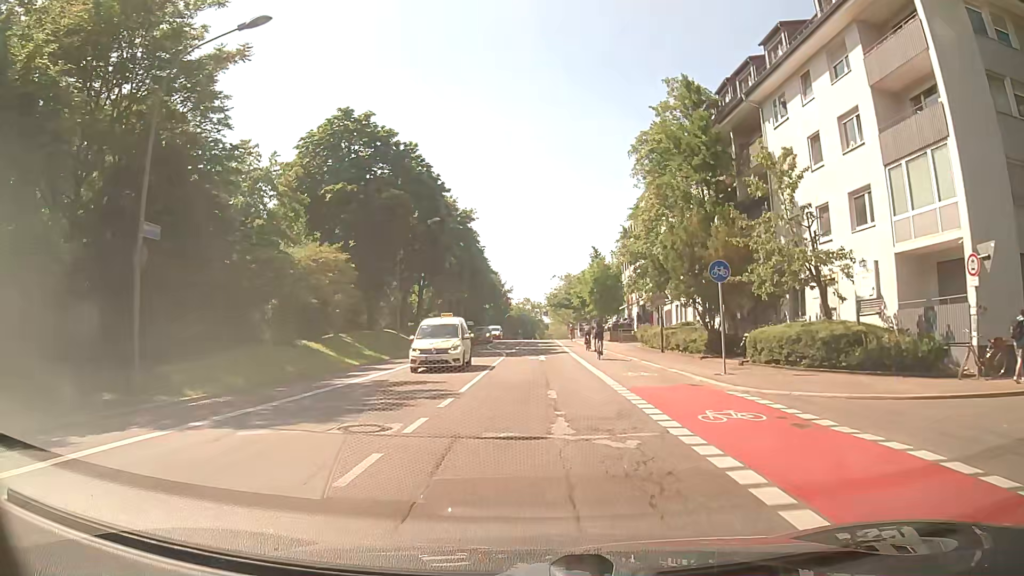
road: secondary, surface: asphalt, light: Day
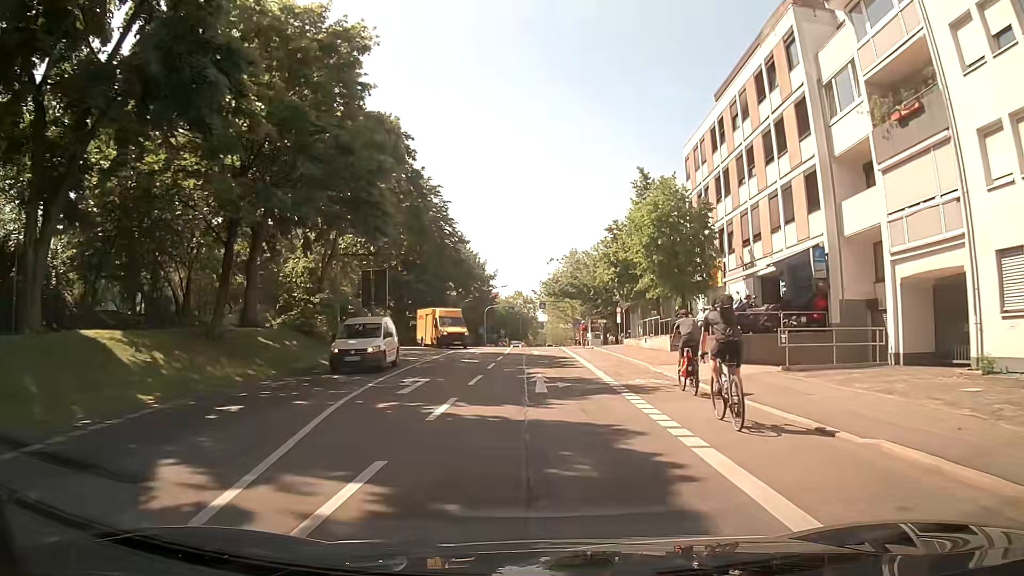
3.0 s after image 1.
(+0.3, +37.3) m; 0°
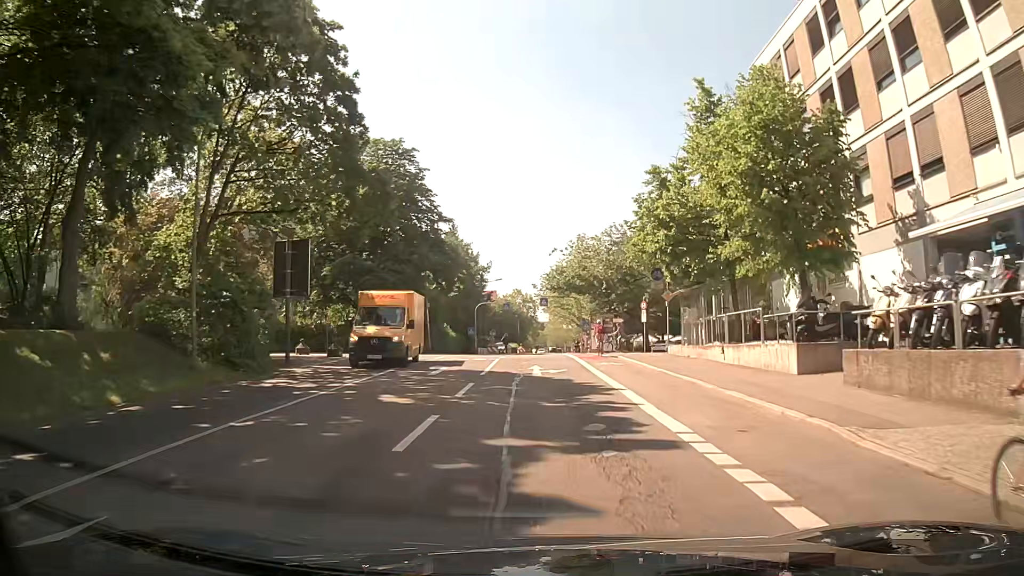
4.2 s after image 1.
(+0.1, +14.5) m; +1°
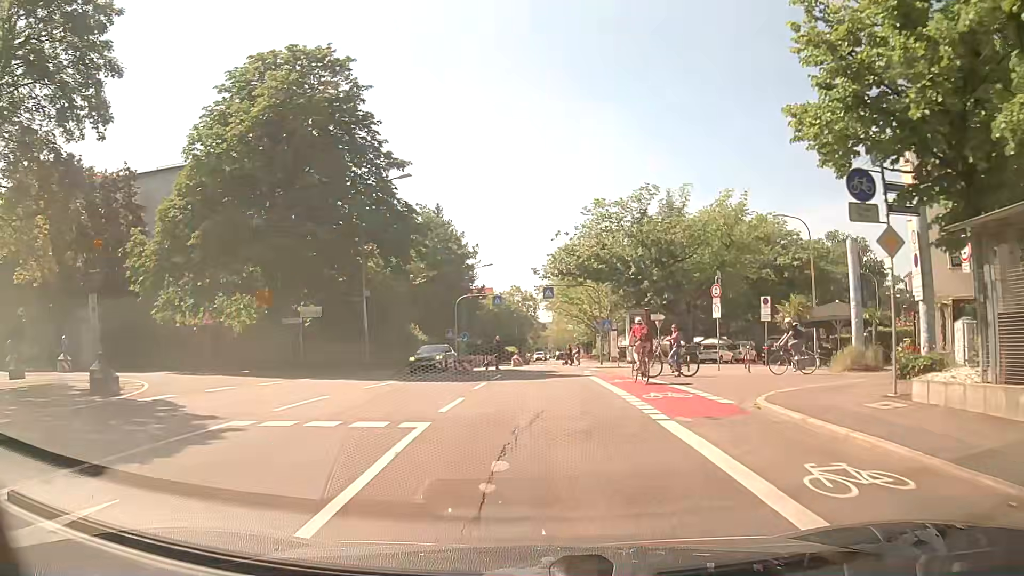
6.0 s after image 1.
(0.0, +19.3) m; 0°
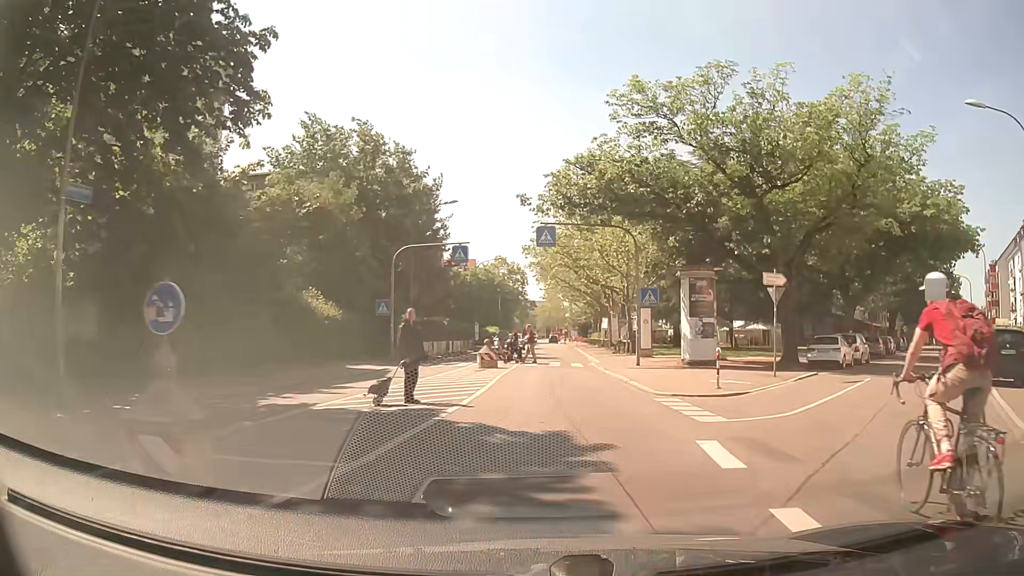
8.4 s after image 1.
(0.0, +21.8) m; +1°
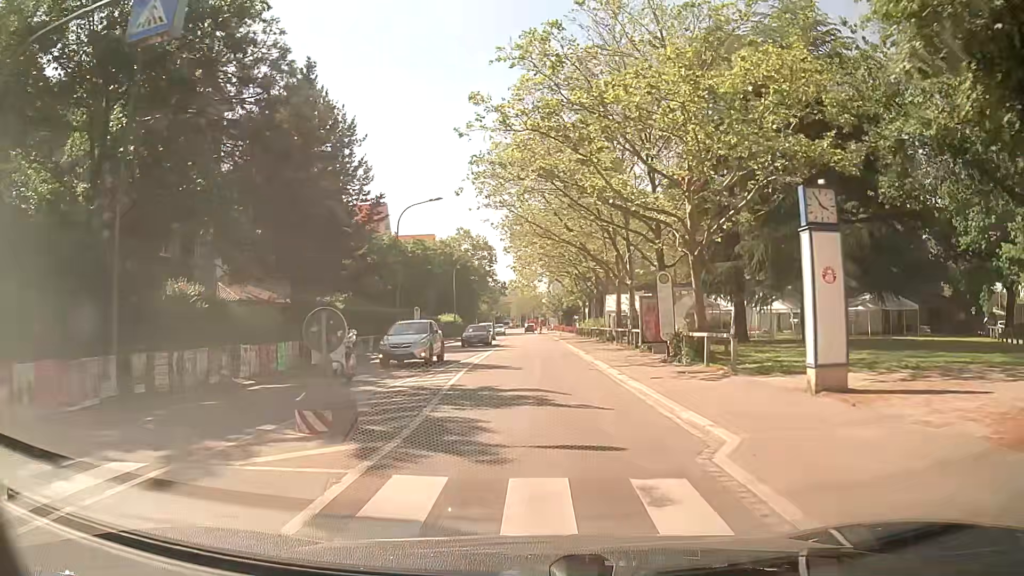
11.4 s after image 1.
(+0.6, +27.3) m; +2°
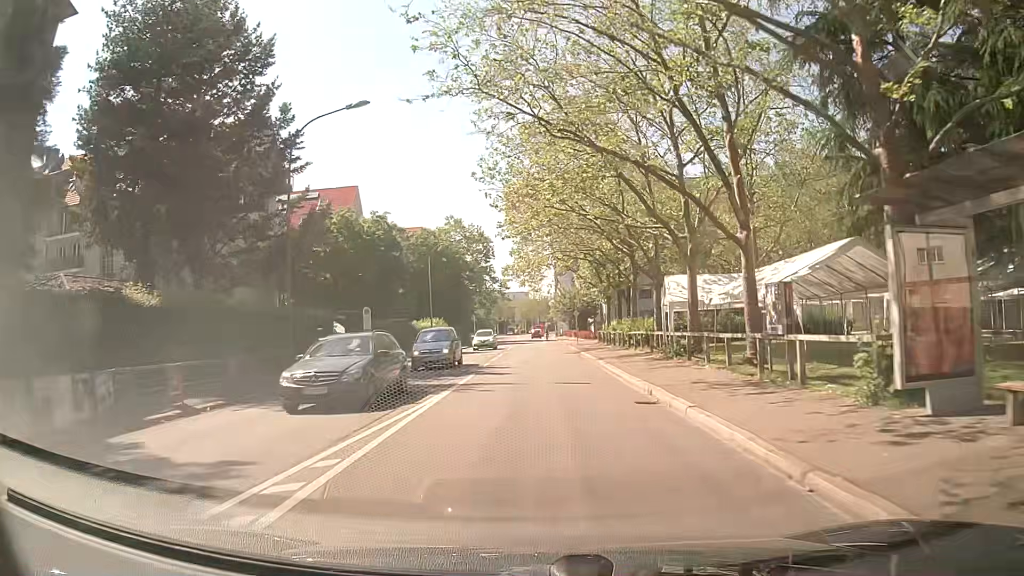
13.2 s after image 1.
(-0.2, +19.8) m; -1°
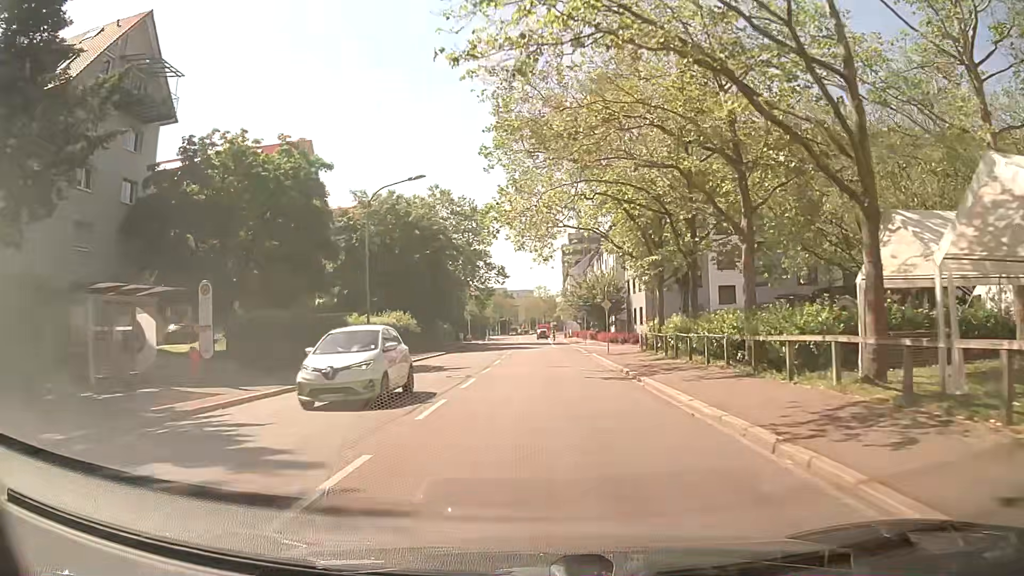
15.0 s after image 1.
(-0.1, +21.0) m; -1°
(0, +10) (0, +20) (0, +30) (0, +40) (0, +50) (0, +60) (0, +70) (0, +80) (0, +90) (0, +100) m
